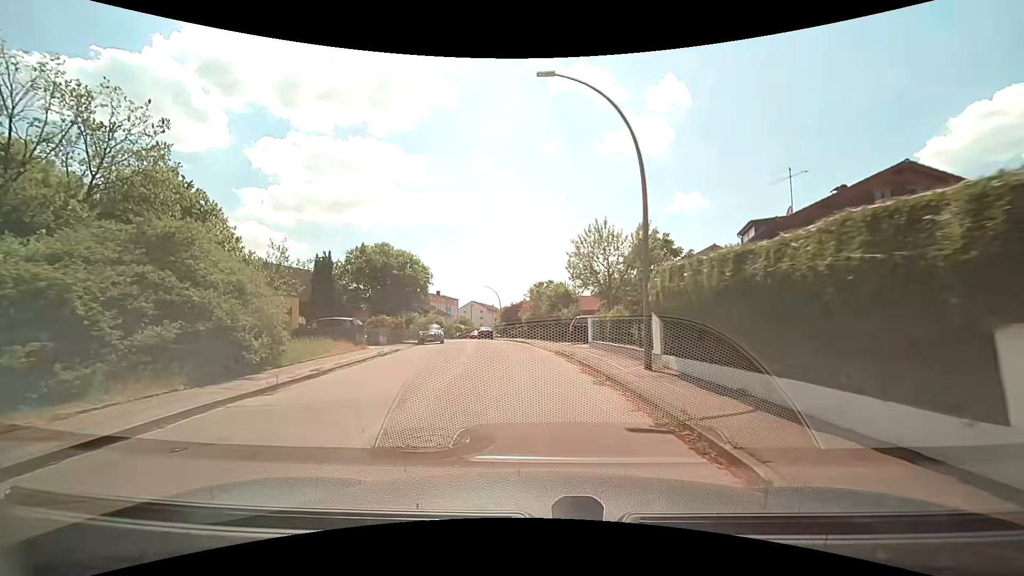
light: Day
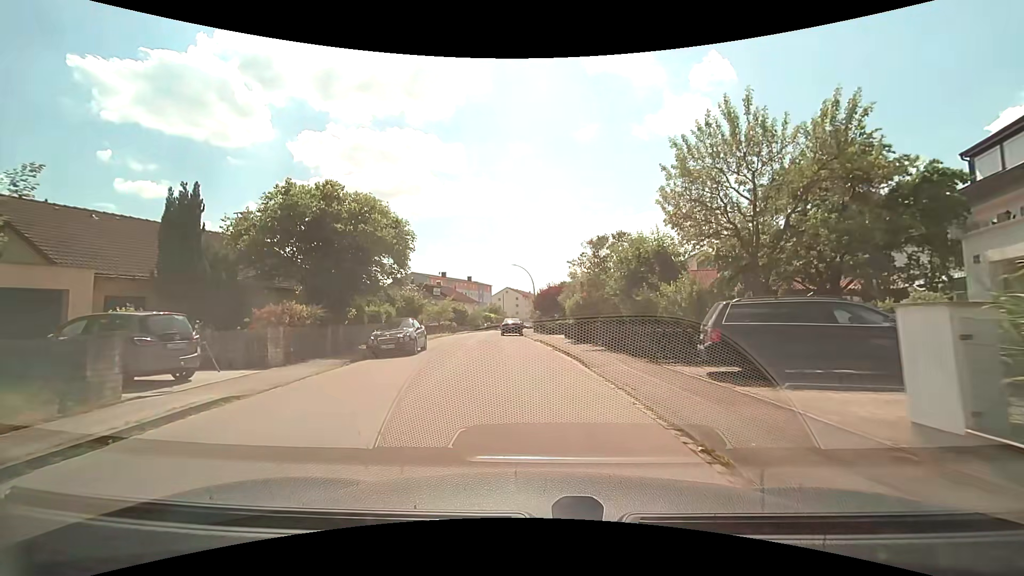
(-0.9, +16.8) m; -6°
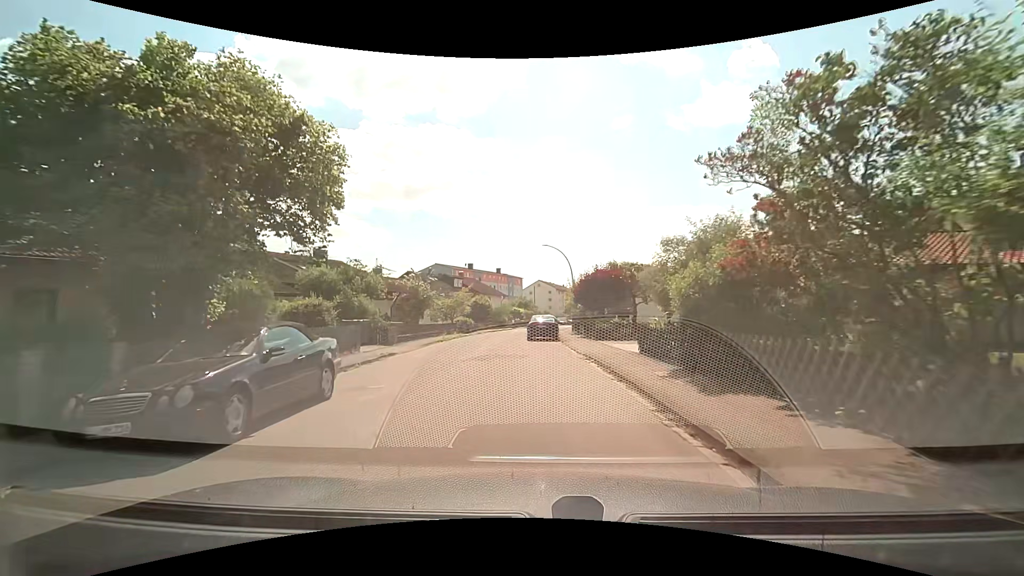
(-0.3, +12.7) m; -3°
(0, +10) (-1, +20) (-3, +30) (-2, +40) (-1, +50) (0, +60) (+2, +70) (+3, +79) (+5, +89) (+8, +99) m
